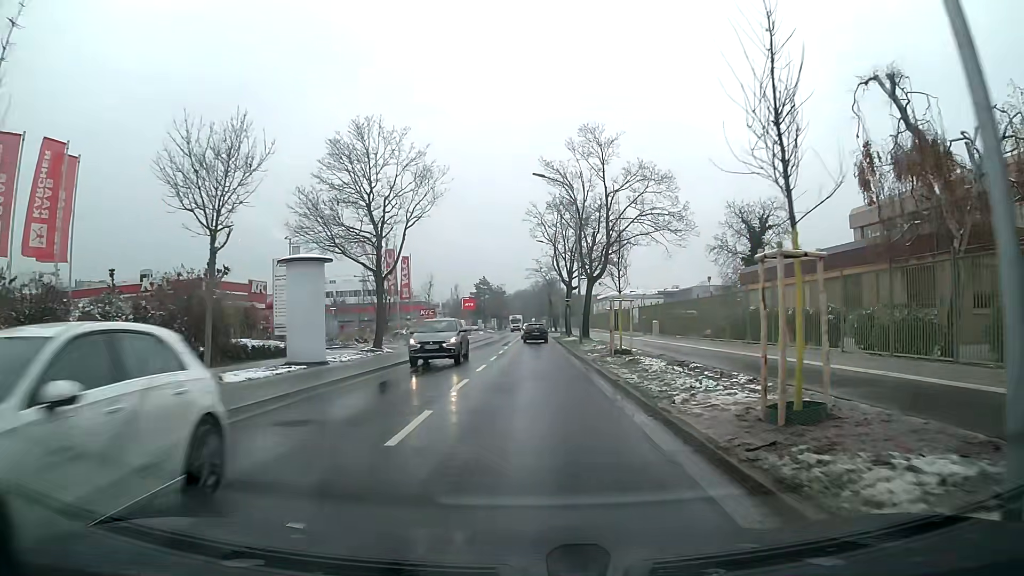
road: tertiary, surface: asphalt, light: Day
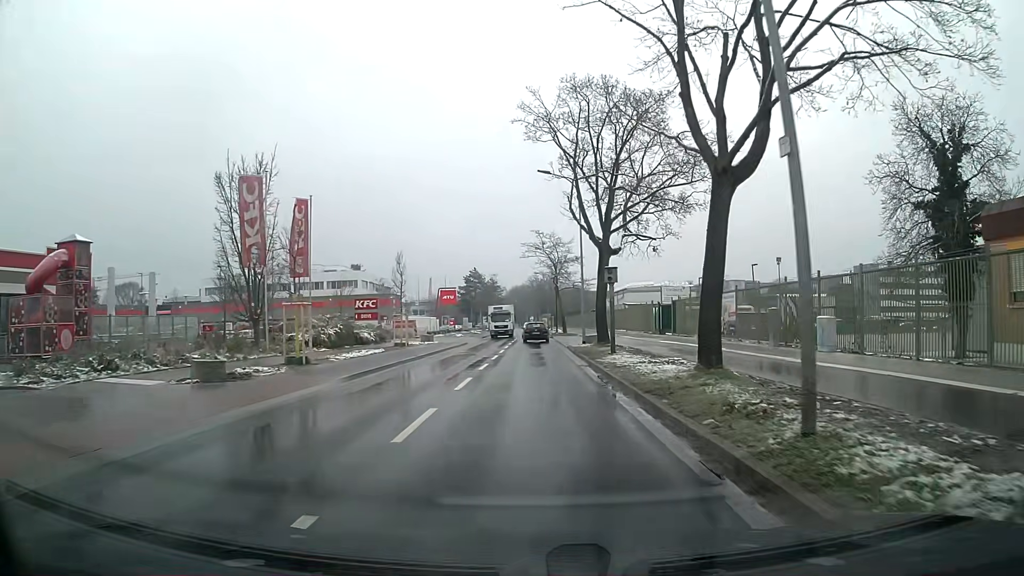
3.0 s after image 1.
(0.0, +30.1) m; 0°
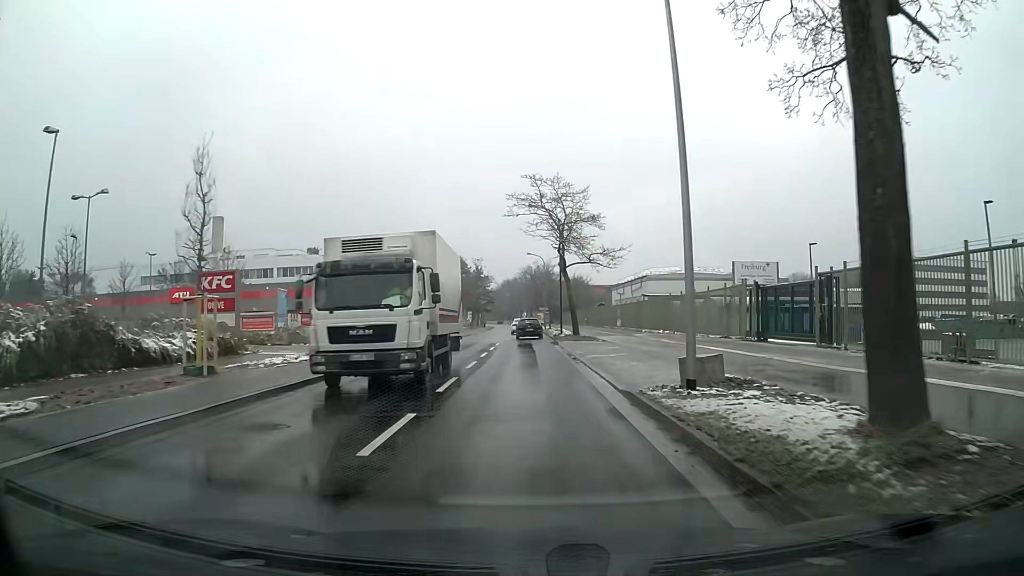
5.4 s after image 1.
(+0.1, +25.1) m; 0°
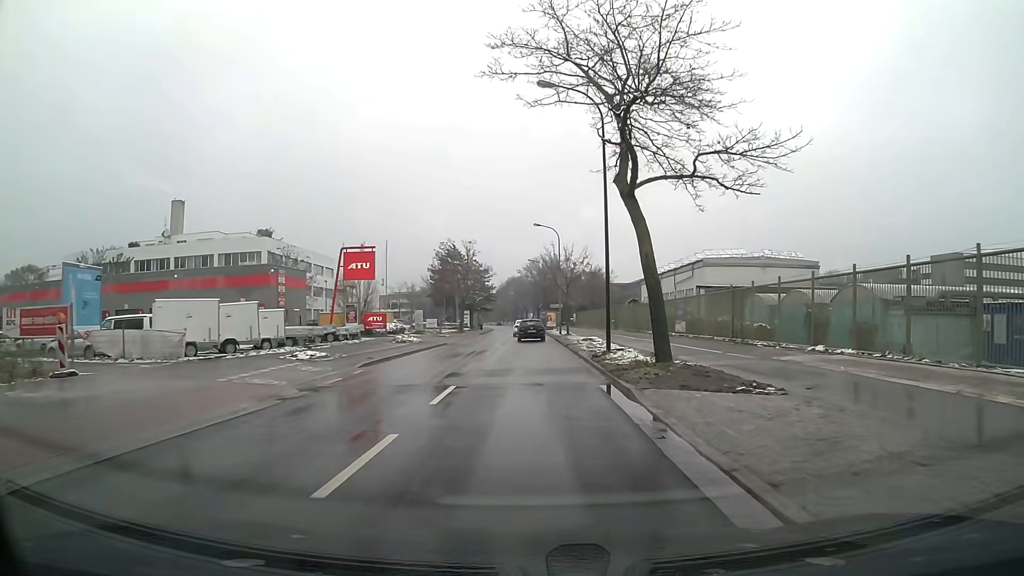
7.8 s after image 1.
(-0.1, +25.7) m; -1°
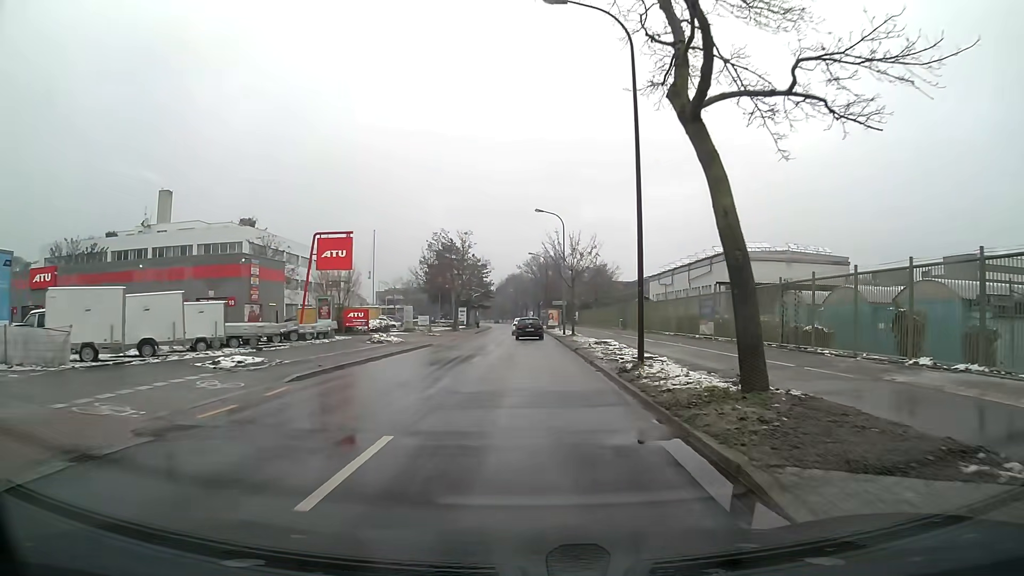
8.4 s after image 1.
(0.0, +6.5) m; 0°
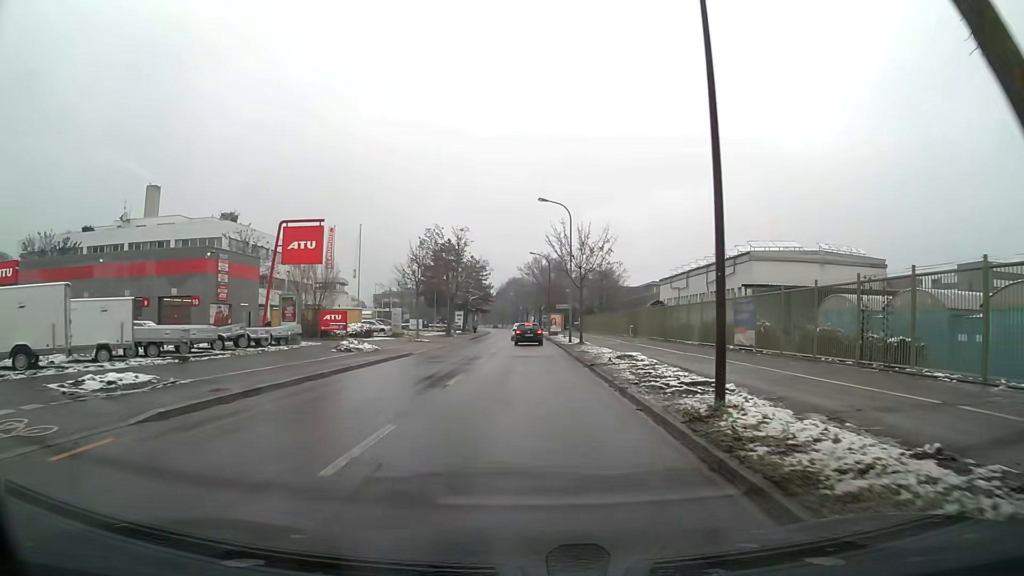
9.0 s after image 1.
(0.0, +6.5) m; 0°
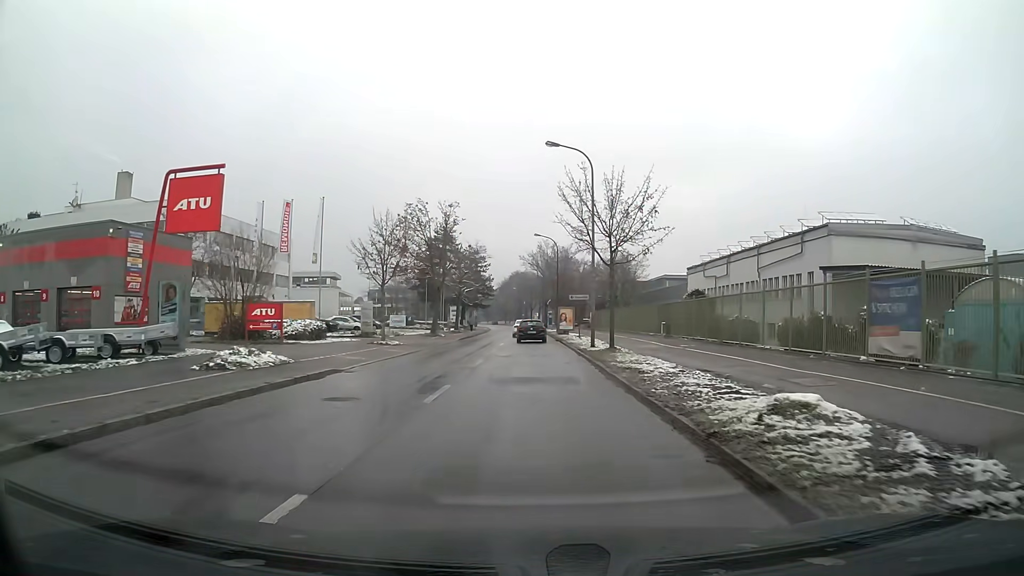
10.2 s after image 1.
(0.0, +13.0) m; 0°
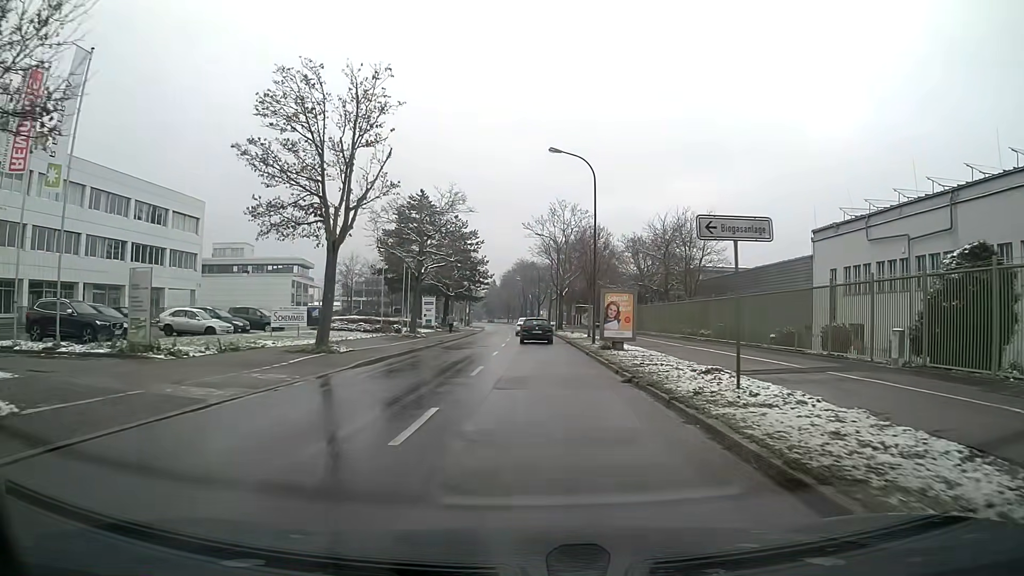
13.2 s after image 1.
(-0.1, +31.1) m; 0°
